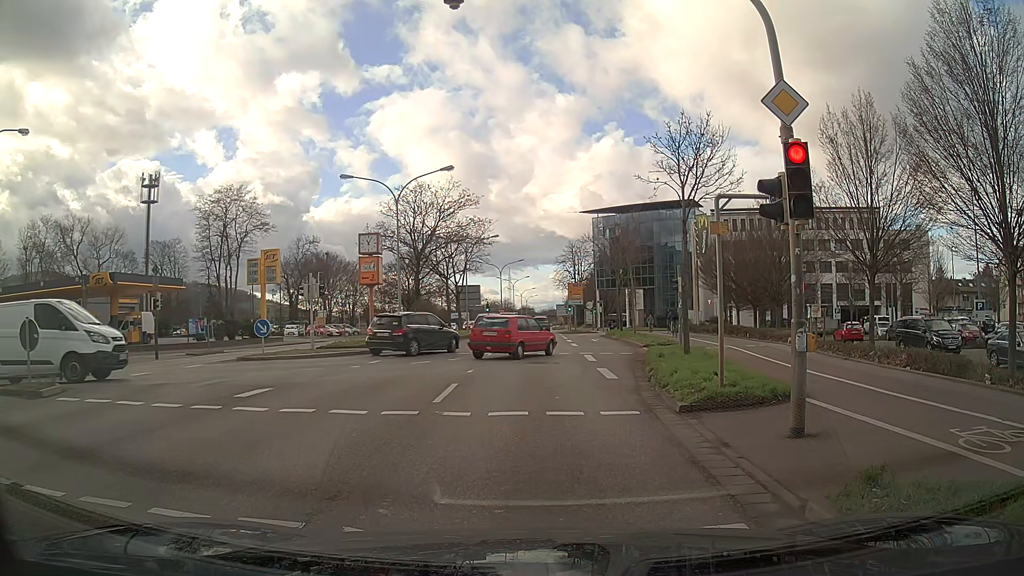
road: primary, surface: asphalt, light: Day
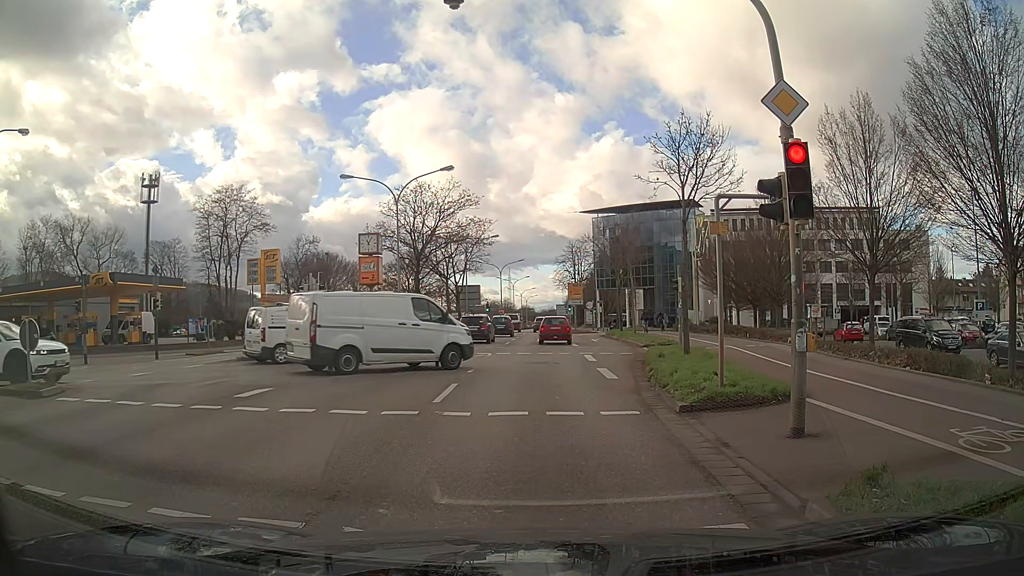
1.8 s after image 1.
(0.0, 0.0) m; 0°
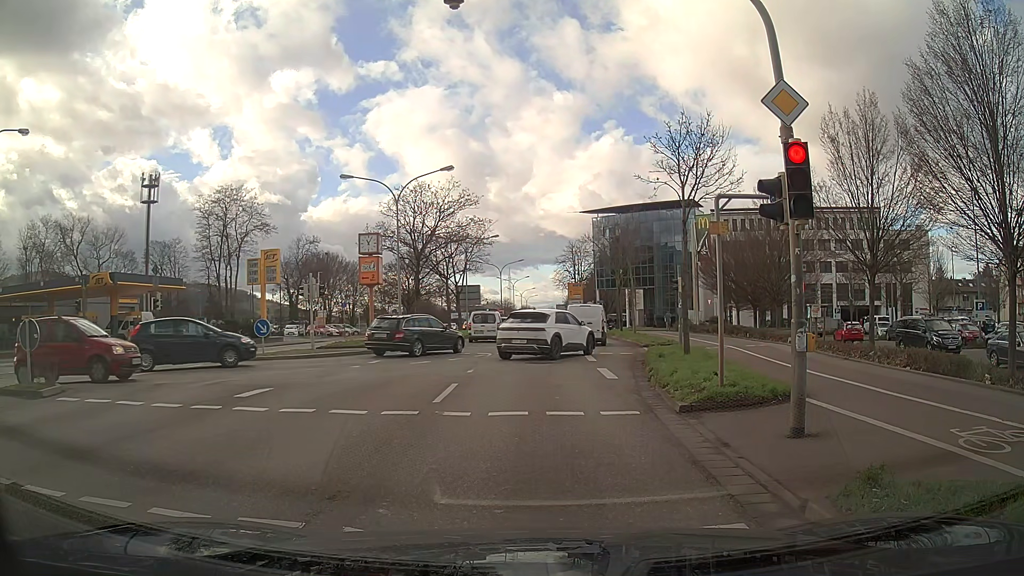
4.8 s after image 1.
(0.0, 0.0) m; 0°
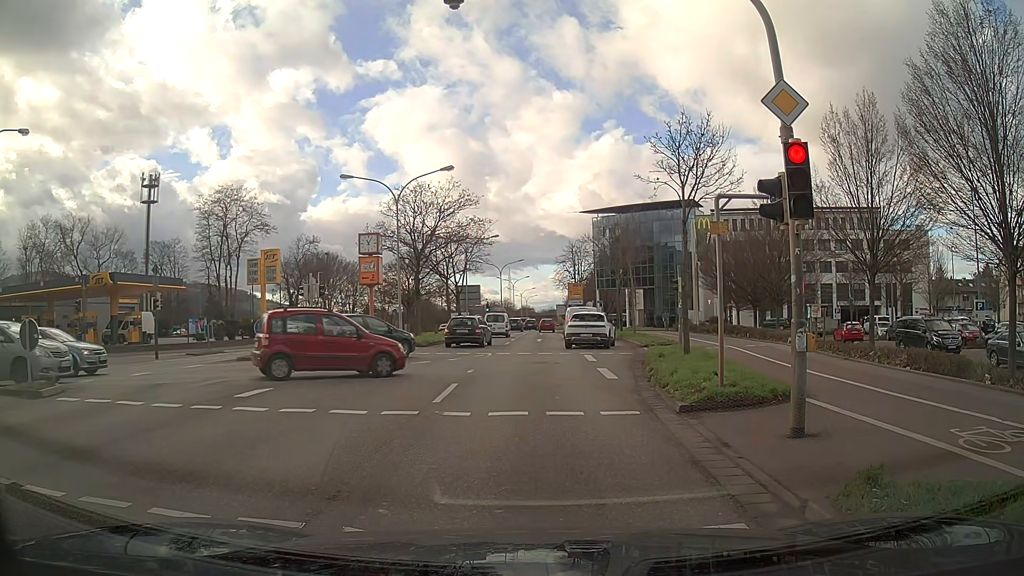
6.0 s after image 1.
(0.0, 0.0) m; 0°
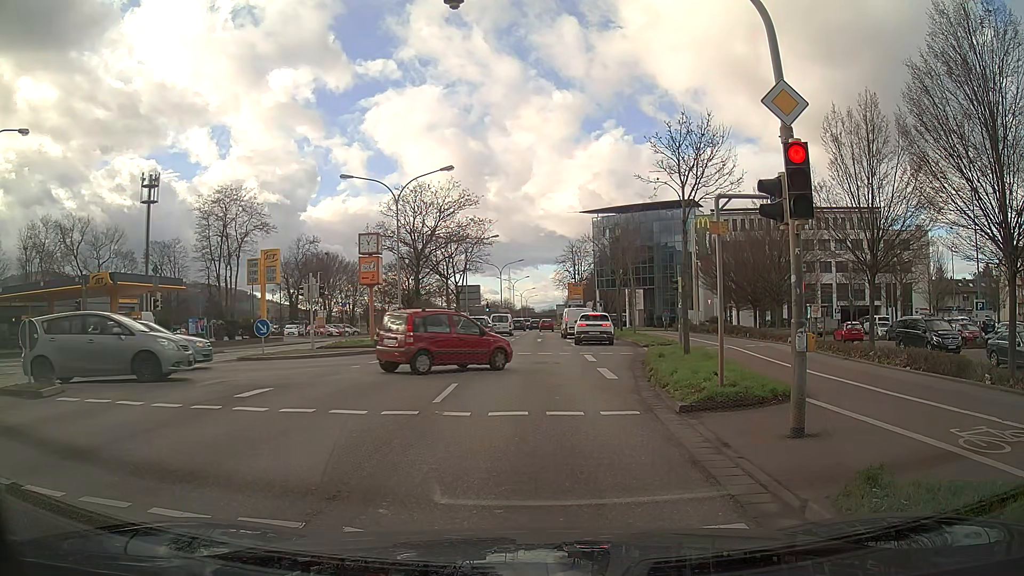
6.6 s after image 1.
(0.0, 0.0) m; 0°
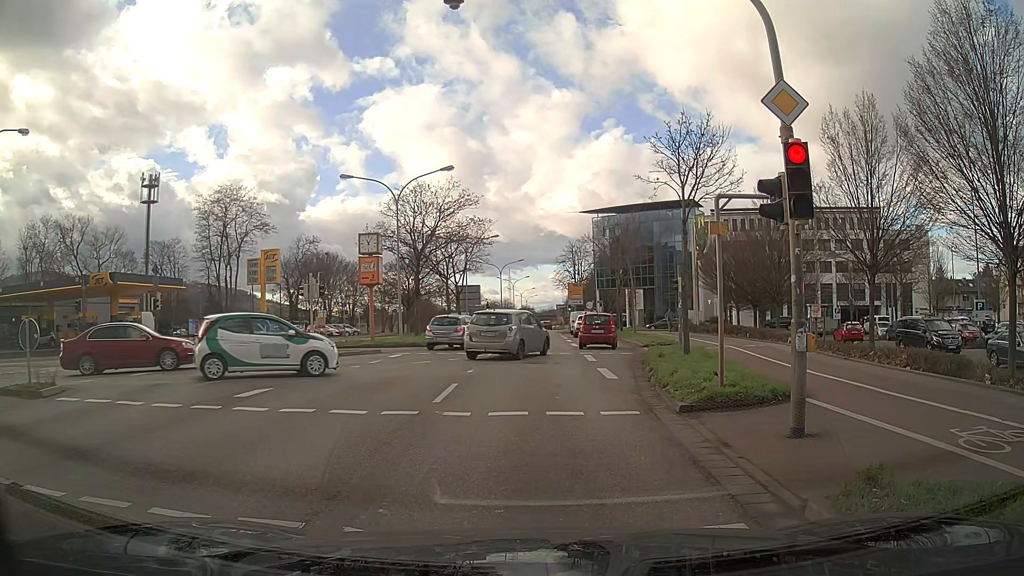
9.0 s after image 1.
(0.0, 0.0) m; 0°
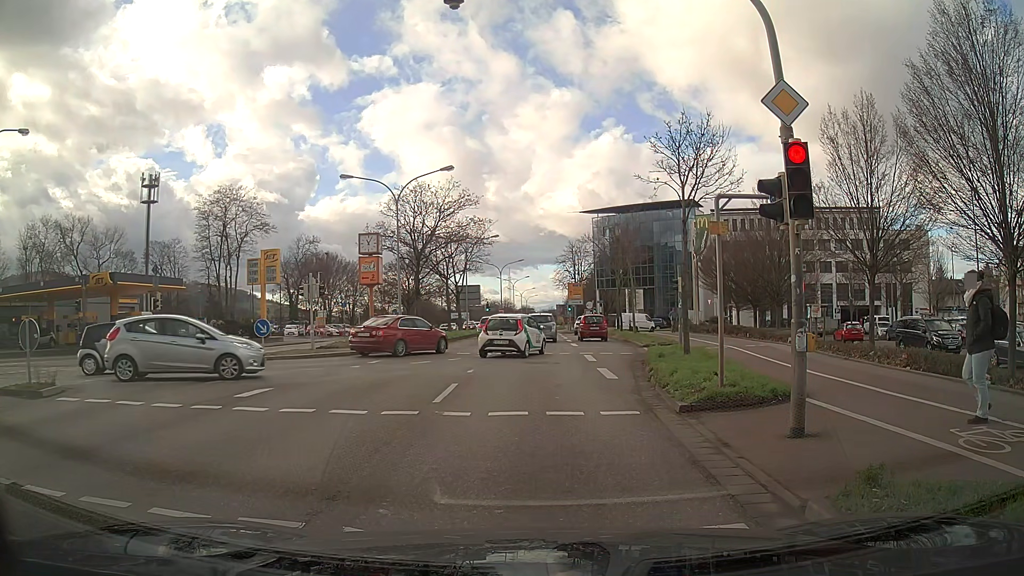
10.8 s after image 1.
(0.0, 0.0) m; 0°
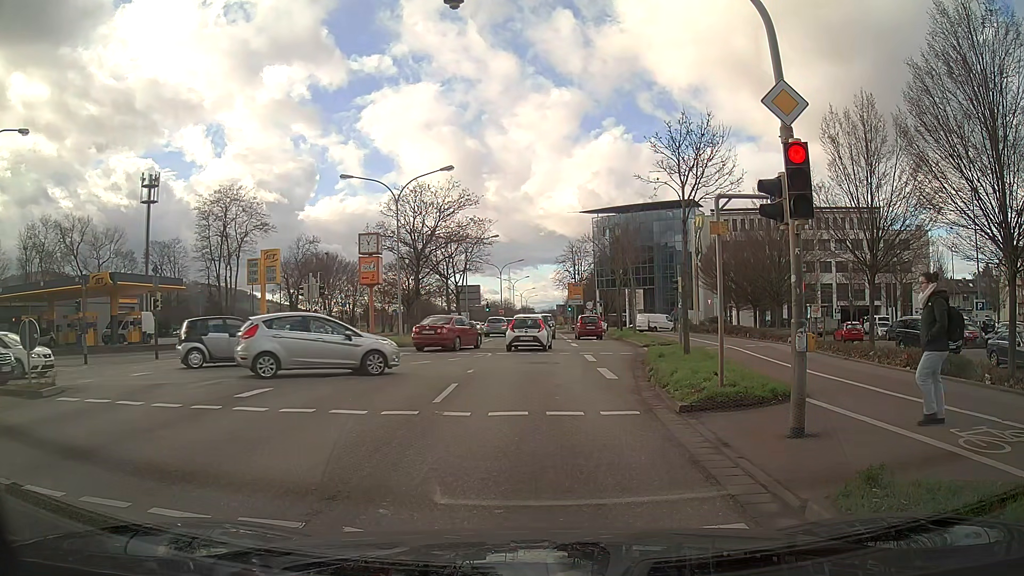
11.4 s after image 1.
(0.0, 0.0) m; 0°
(0, +10) (0, +20) (+1, +30) (+1, +40) (+1, +50) (+1, +60) (+2, +70) (+2, +80) (+2, +90) (+3, +100) m
